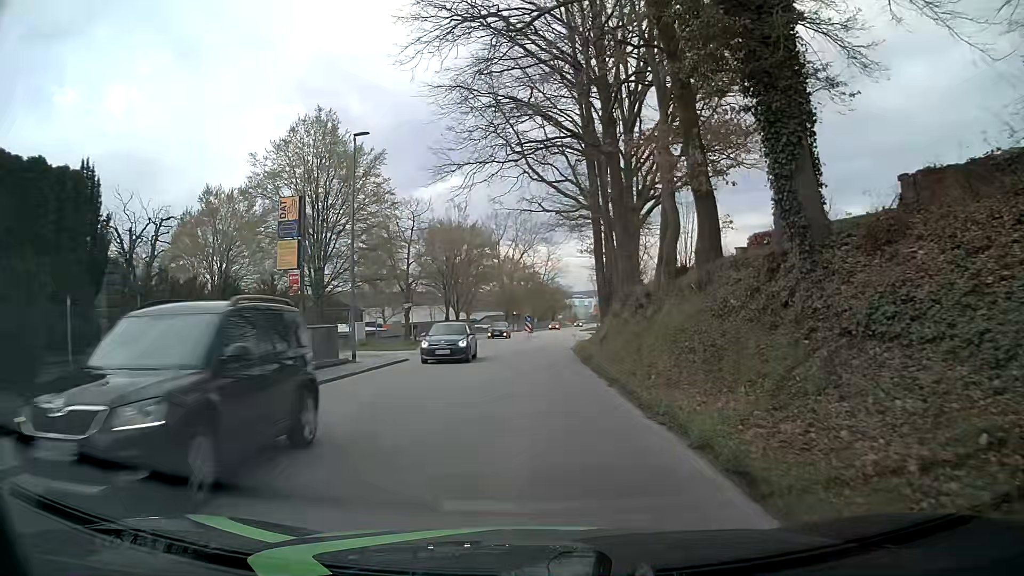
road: tertiary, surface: asphalt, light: Day
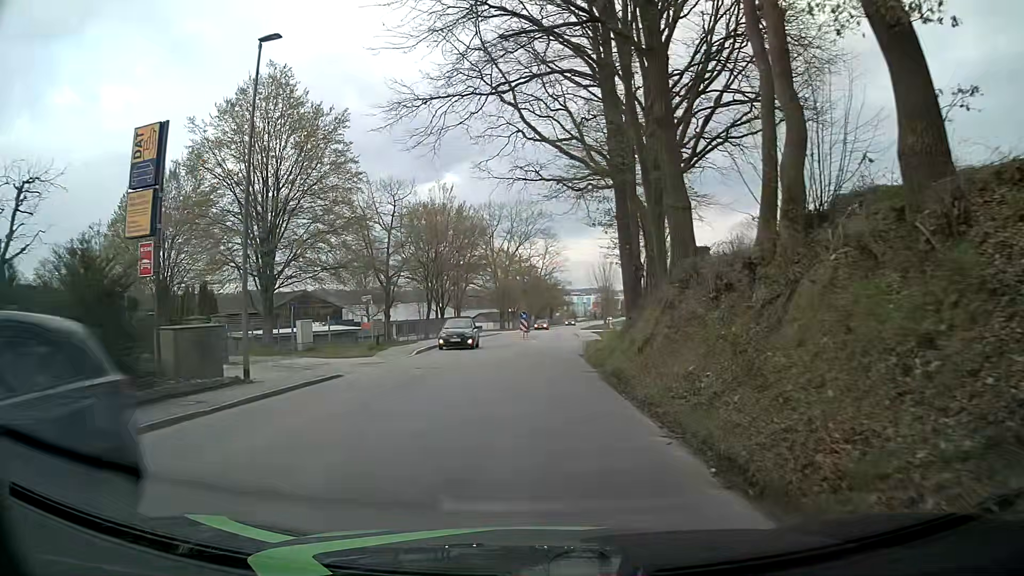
(+0.1, +9.0) m; +2°
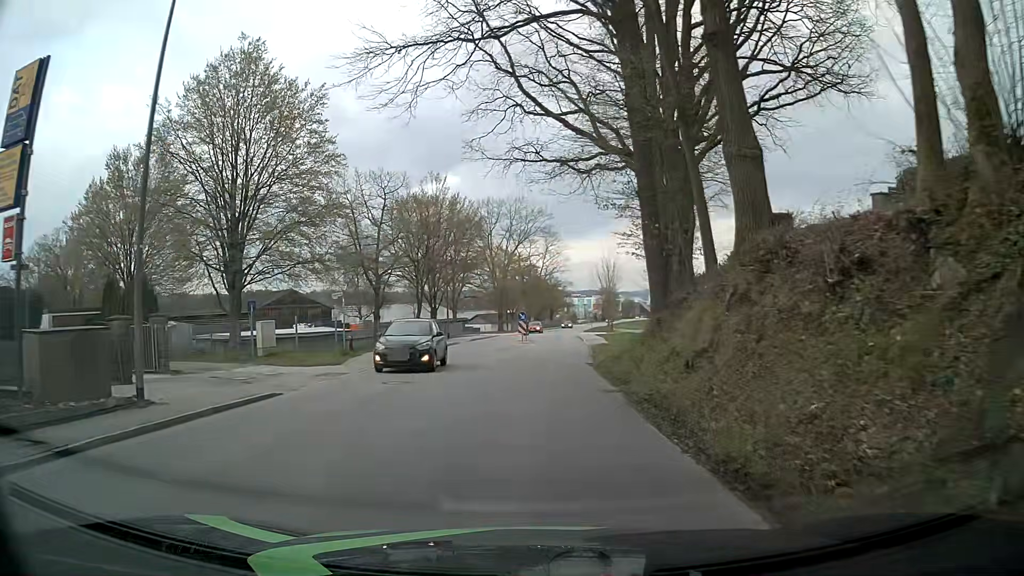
(-0.1, +4.5) m; 0°
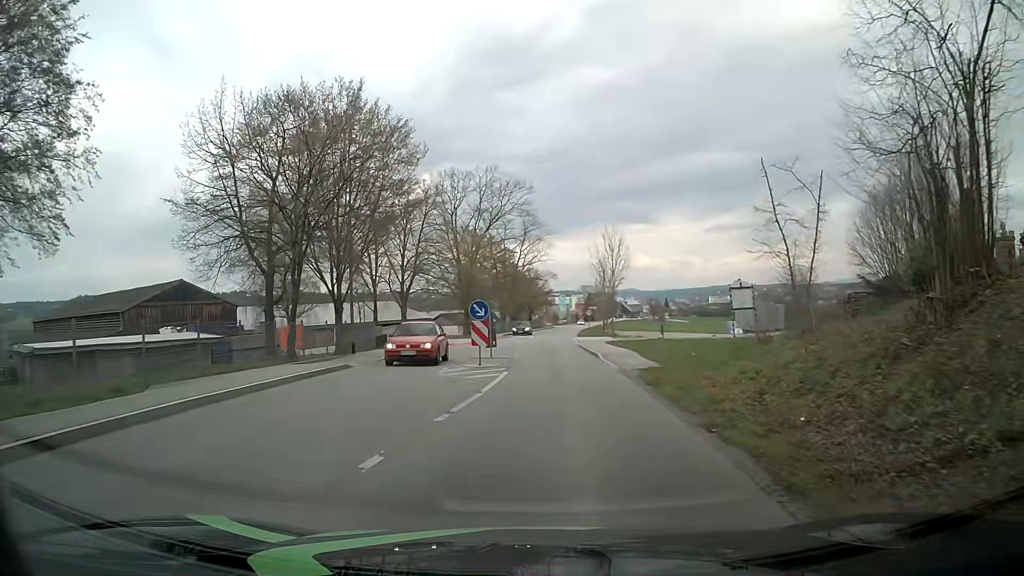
(-0.1, +22.5) m; +1°
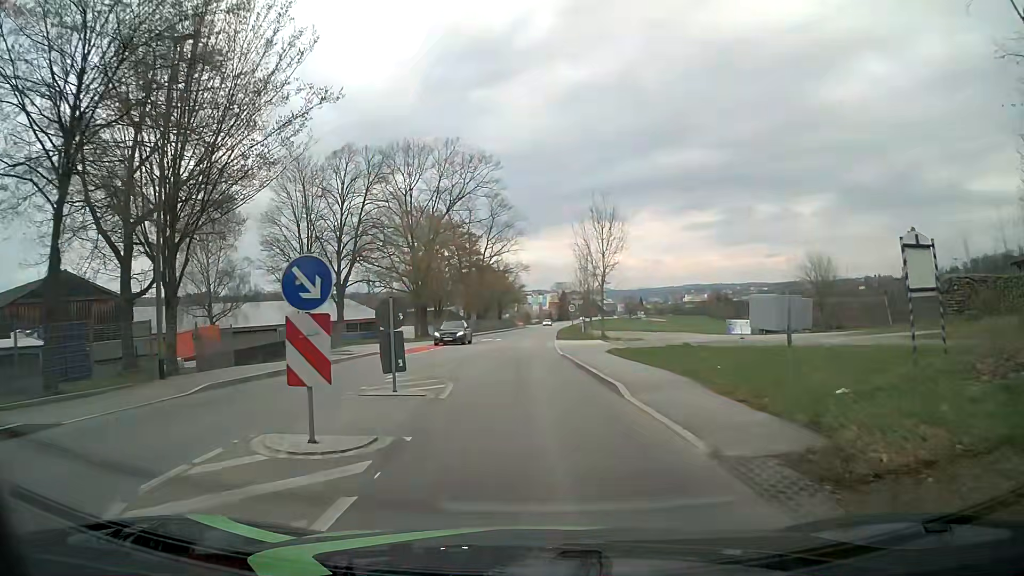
(+0.4, +13.5) m; +3°
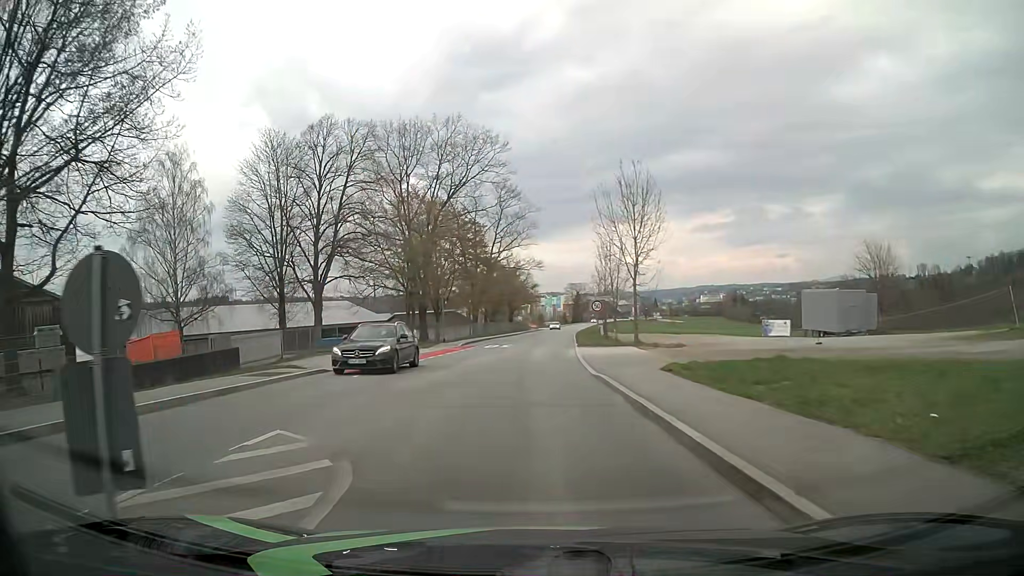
(-0.1, +9.1) m; -2°
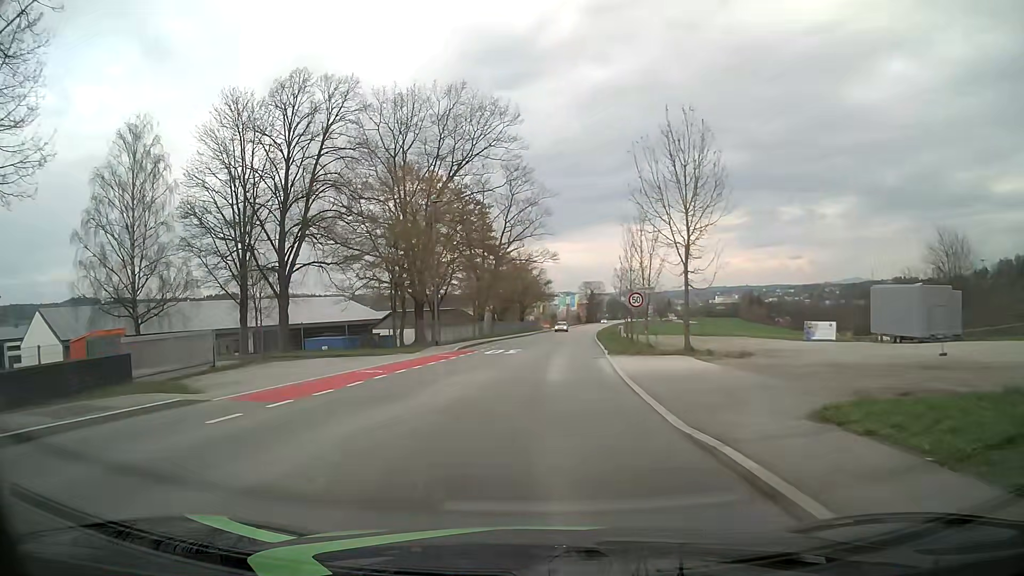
(0.0, +9.0) m; -1°
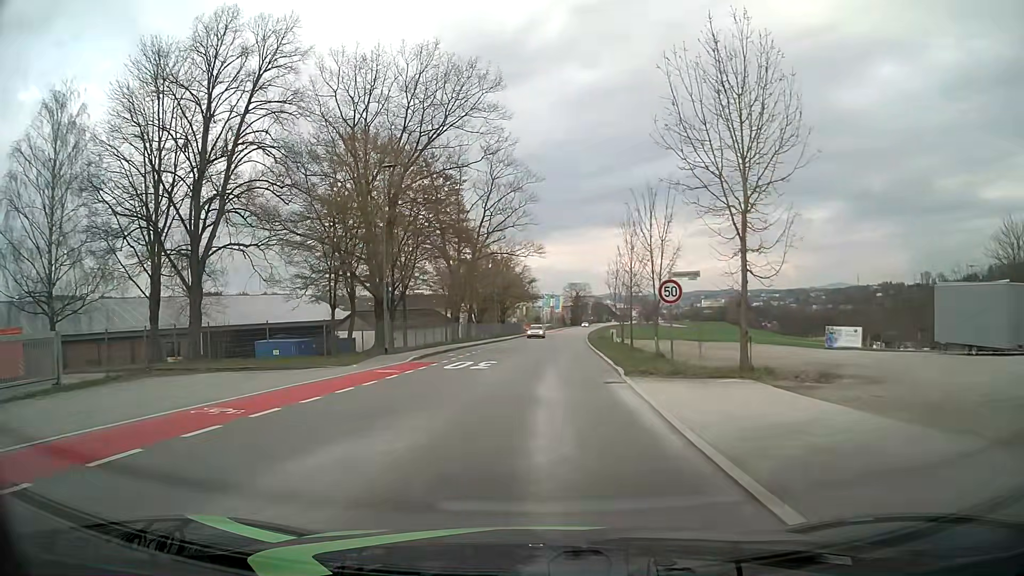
(+0.2, +8.9) m; +1°
(0, +10) (+1, +20) (+1, +30) (+2, +40) (+3, +50) (+3, +60) (+4, +70) (+5, +80) (+6, +90) (+7, +100) m
